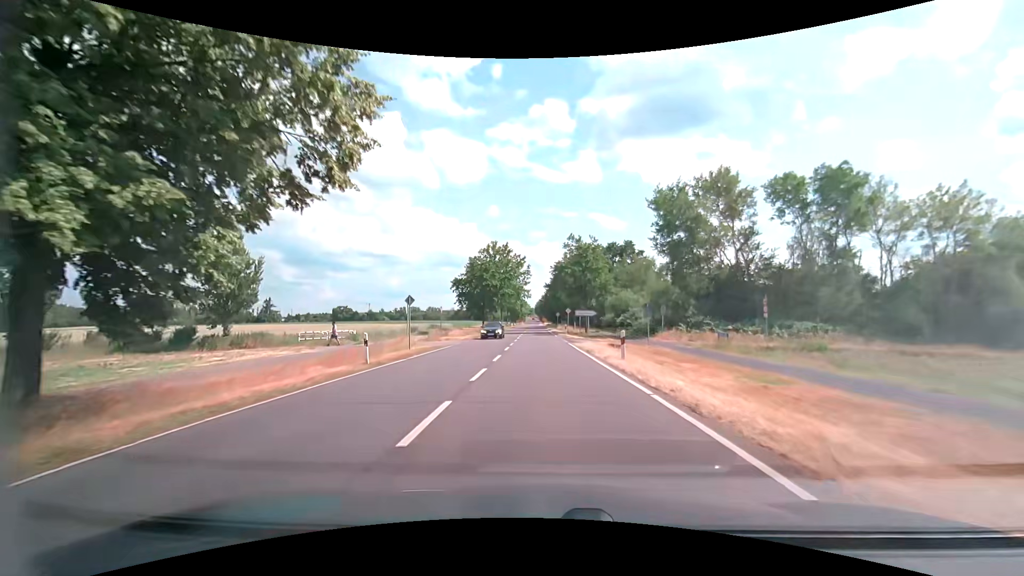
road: secondary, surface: asphalt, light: Day
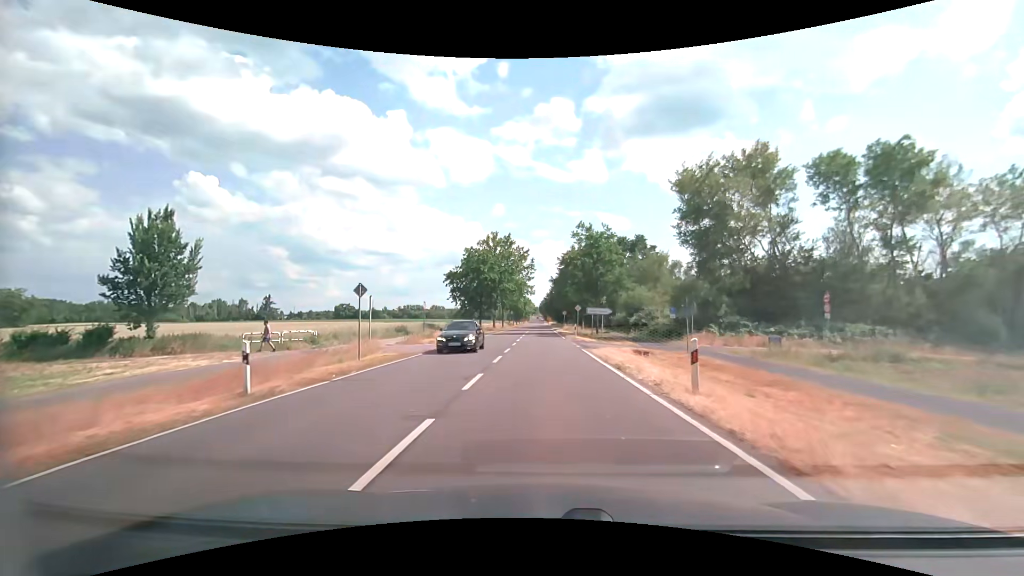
(0.0, +7.5) m; 0°
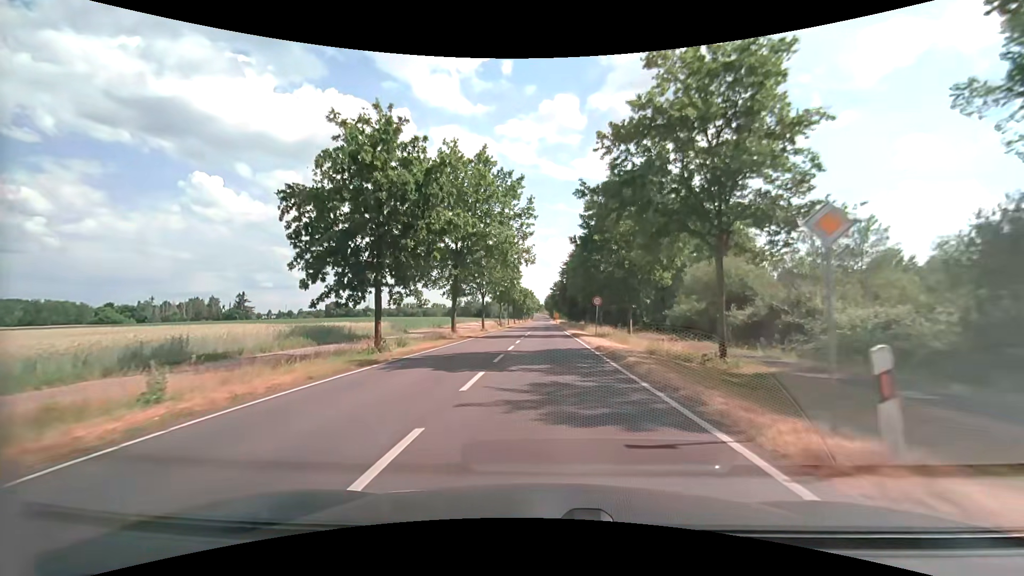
(-0.3, +36.7) m; 0°
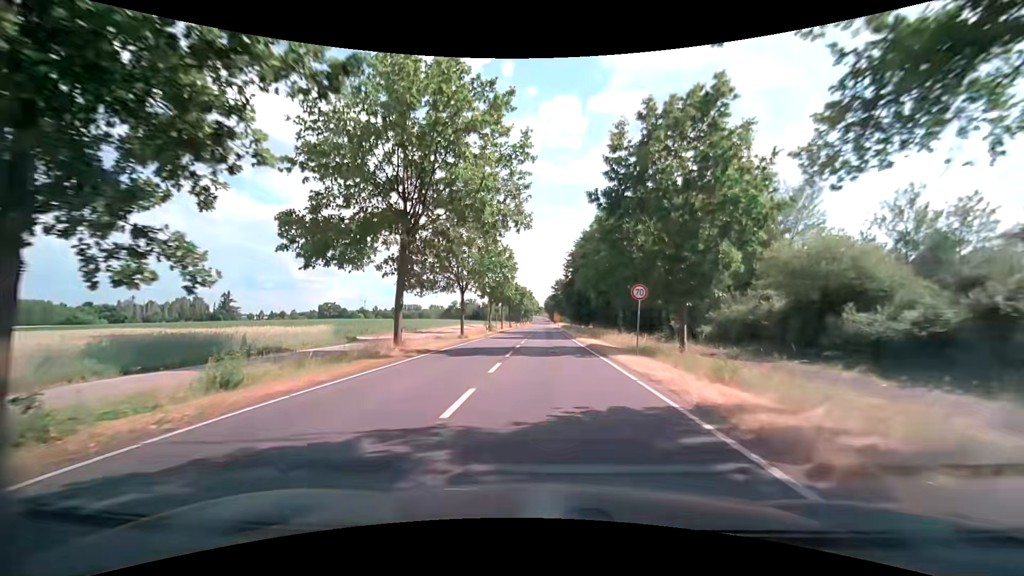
(-0.2, +14.2) m; 0°
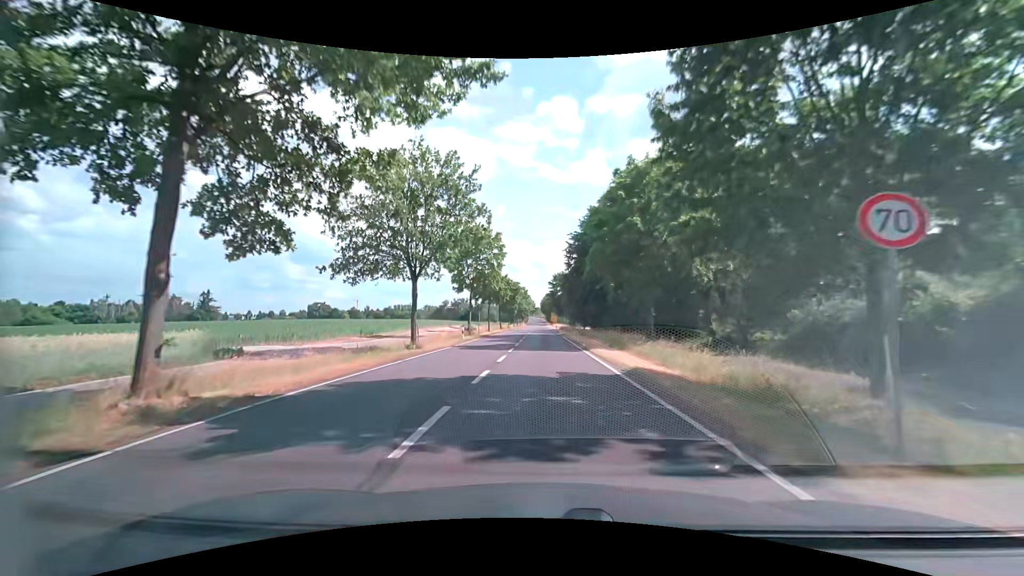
(+0.1, +14.0) m; +1°
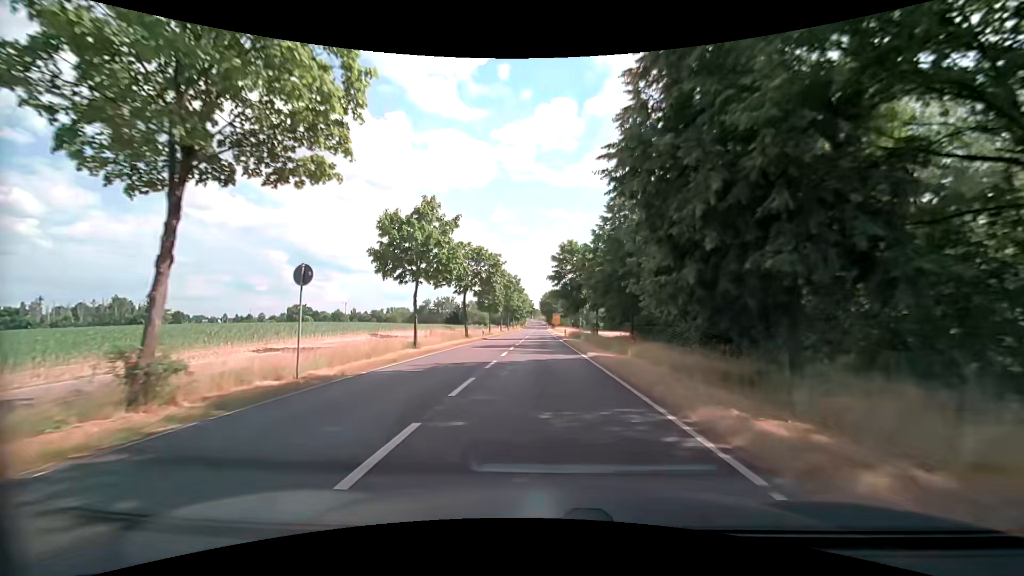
(0.0, +37.6) m; 0°
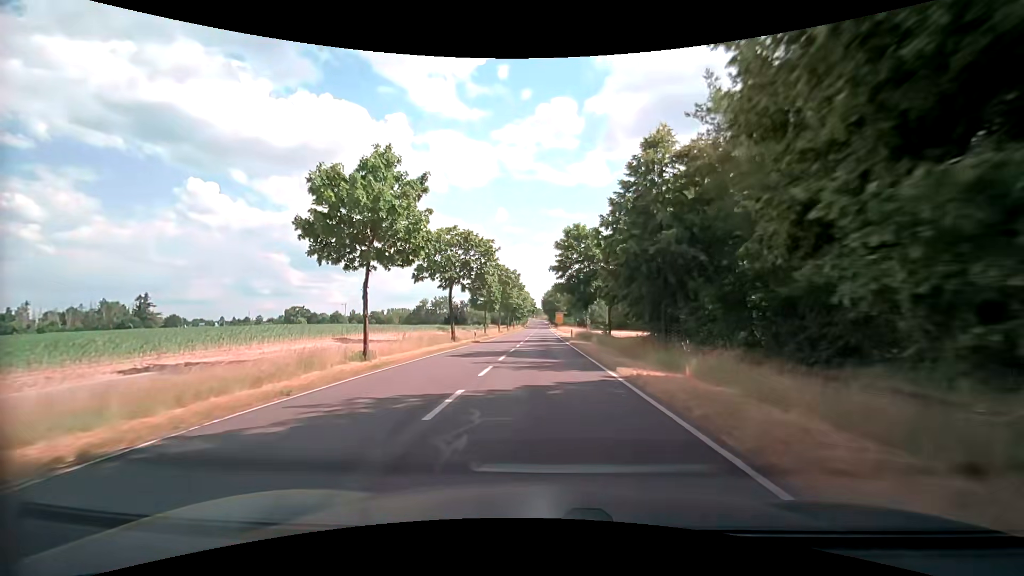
(0.0, +8.2) m; 0°
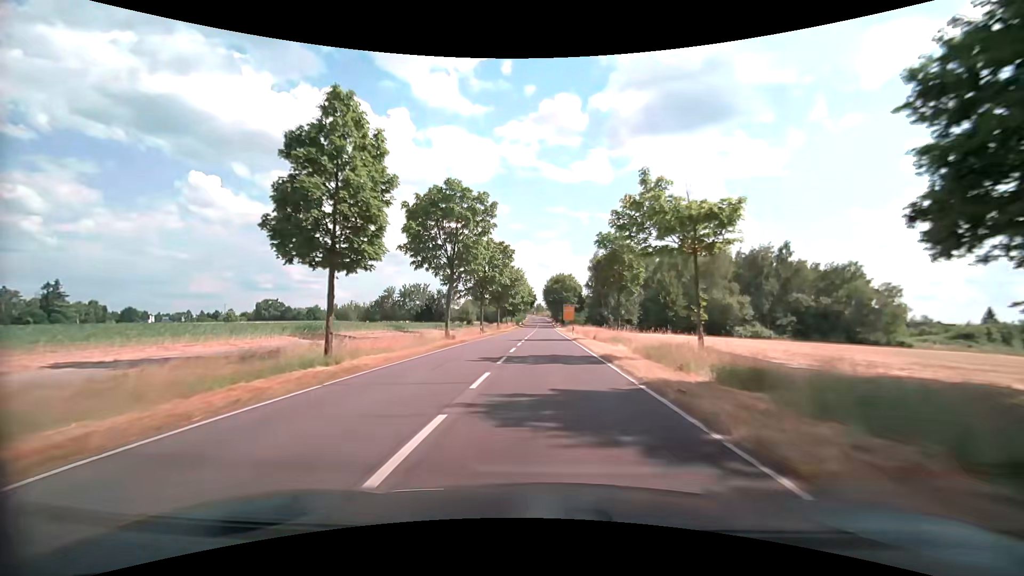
(-0.4, +45.6) m; -1°
(0, +10) (0, +20) (0, +30) (0, +40) (0, +50) (+1, +60) (+1, +70) (+1, +80) (+1, +90) (+1, +100) m
